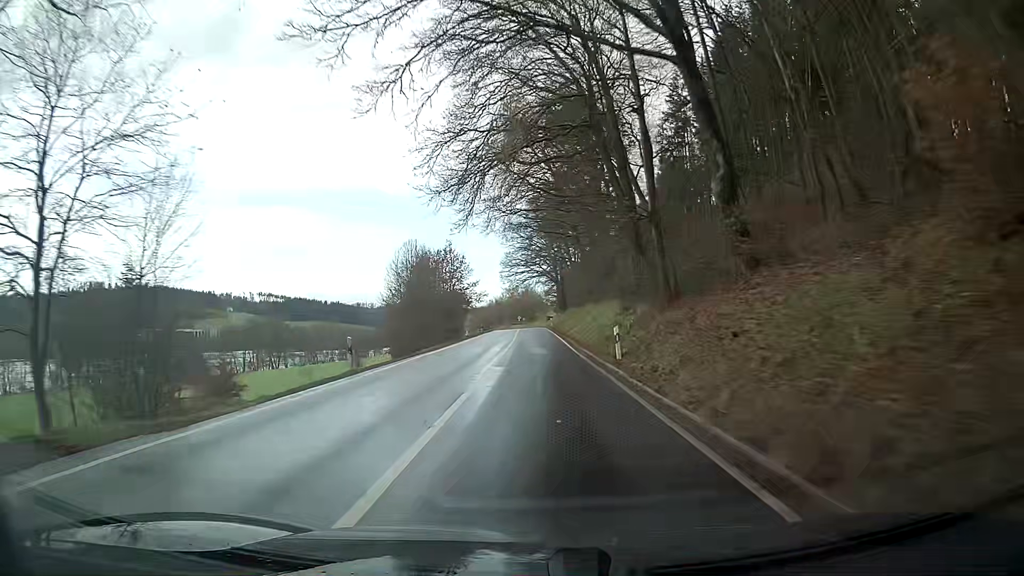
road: secondary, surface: asphalt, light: Day
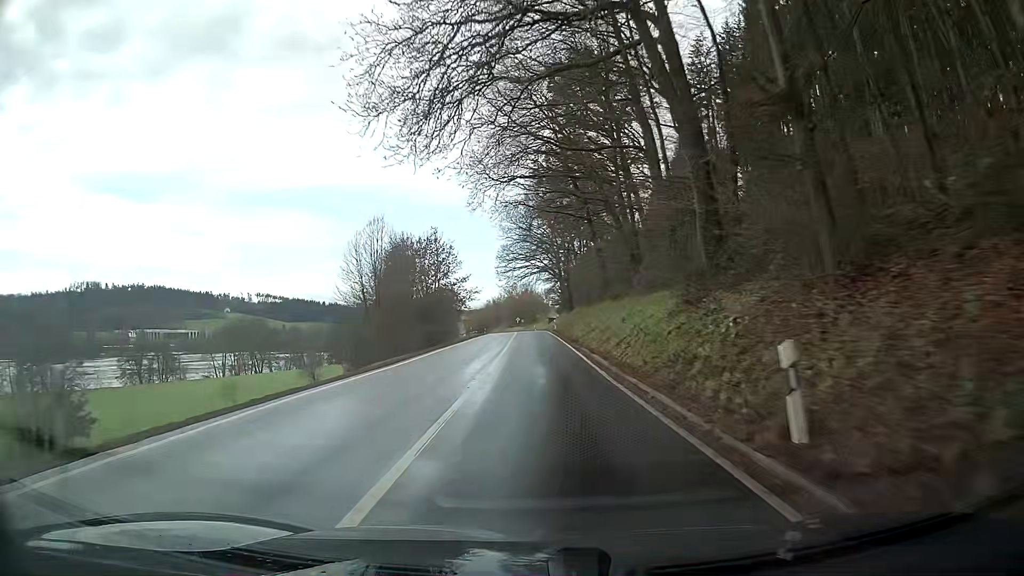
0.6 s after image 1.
(0.0, +12.6) m; 0°
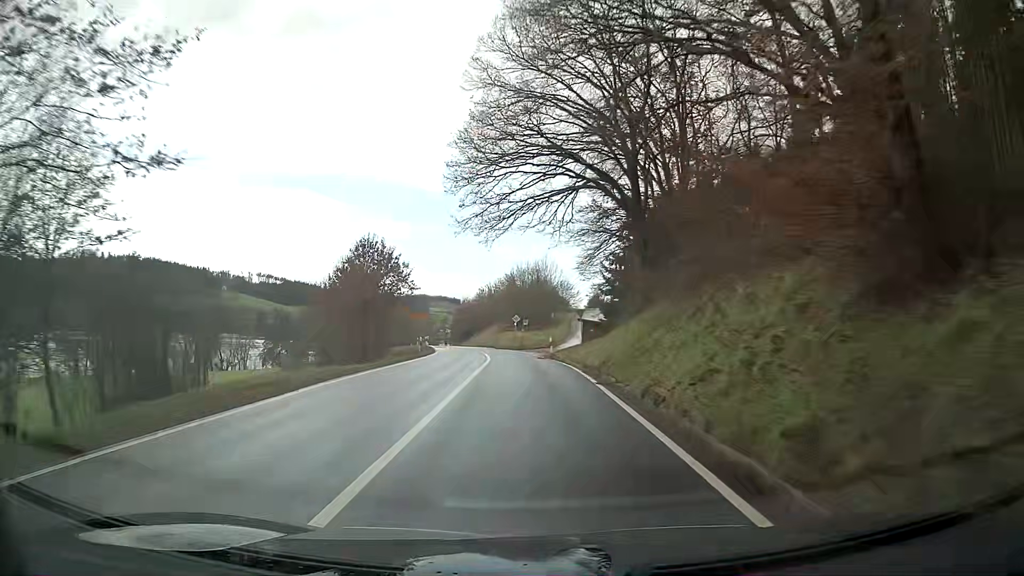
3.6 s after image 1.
(-0.7, +62.0) m; -3°
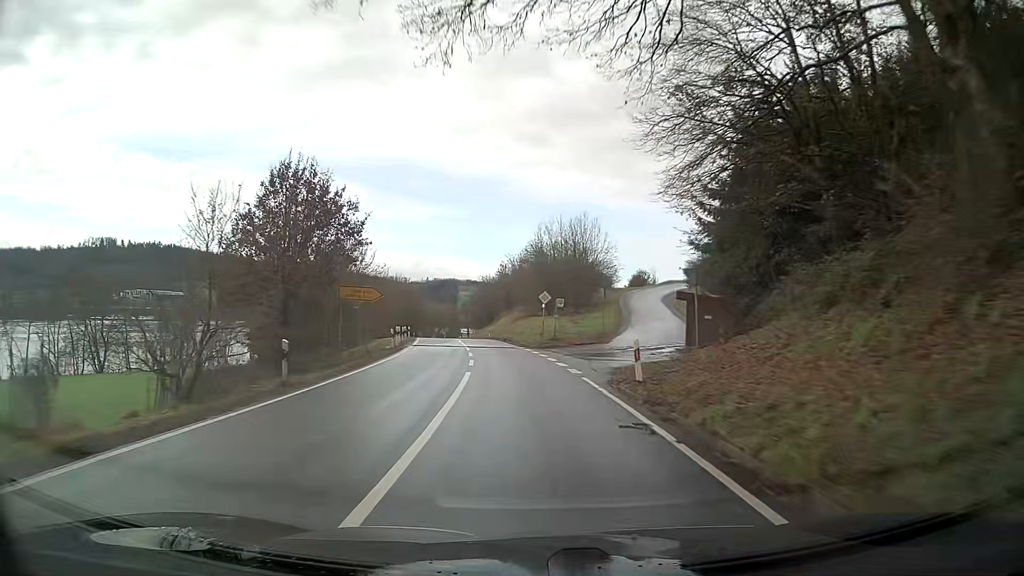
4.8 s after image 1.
(-0.3, +24.6) m; -2°
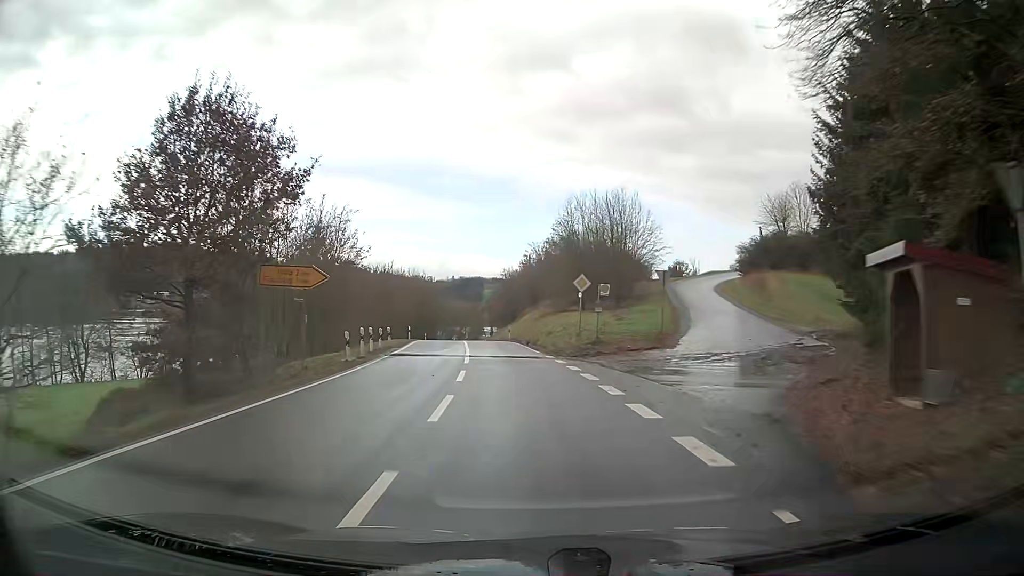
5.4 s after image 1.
(-0.2, +12.4) m; -2°
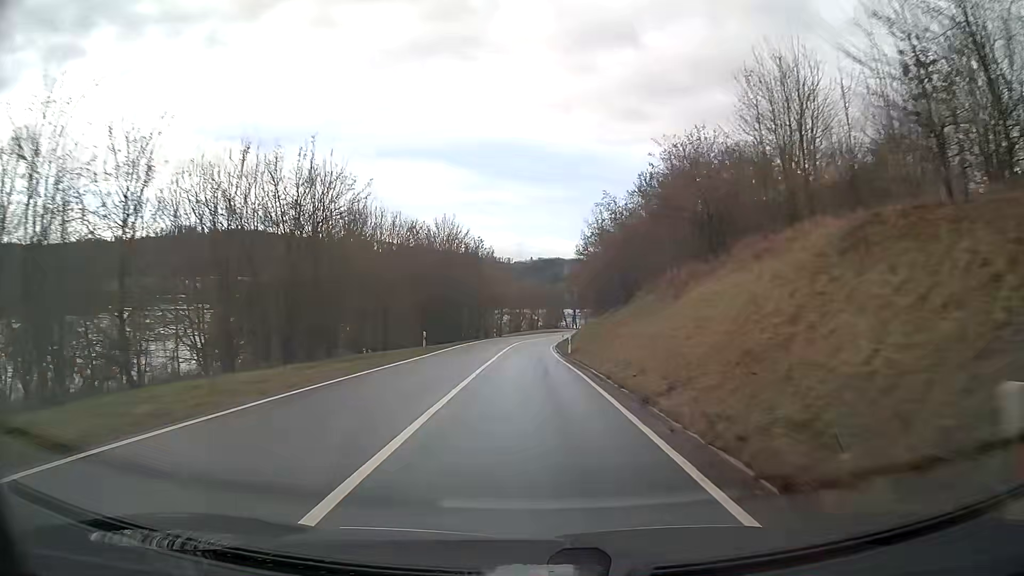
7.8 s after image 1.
(-3.2, +49.1) m; -6°
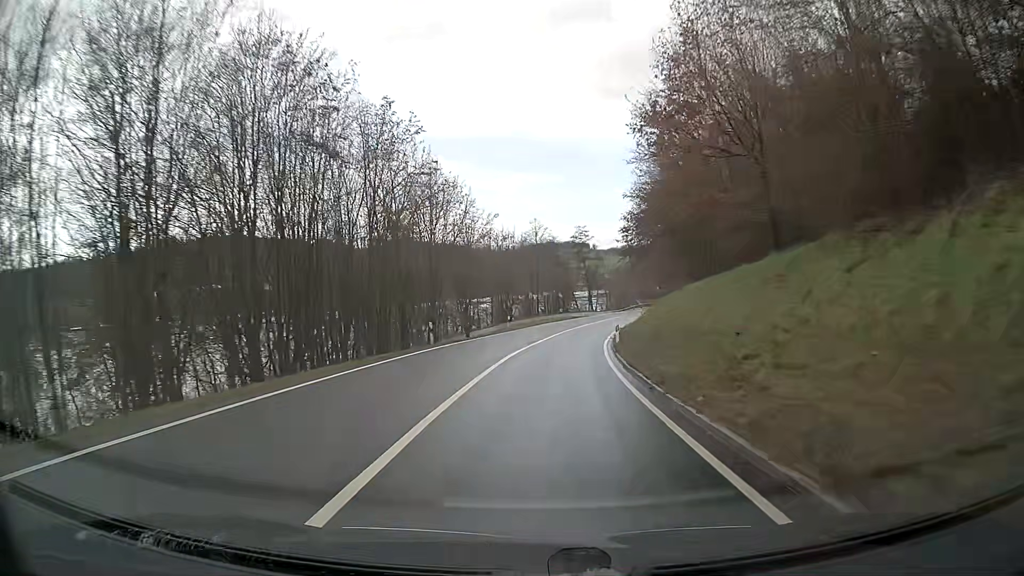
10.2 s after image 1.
(+0.1, +47.6) m; +1°
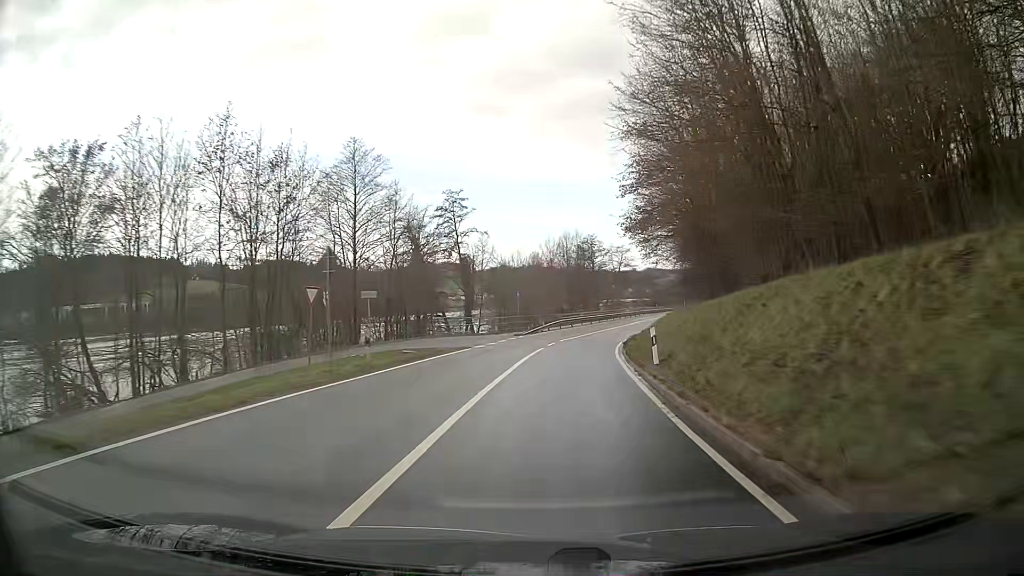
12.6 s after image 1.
(+3.8, +44.2) m; +11°
